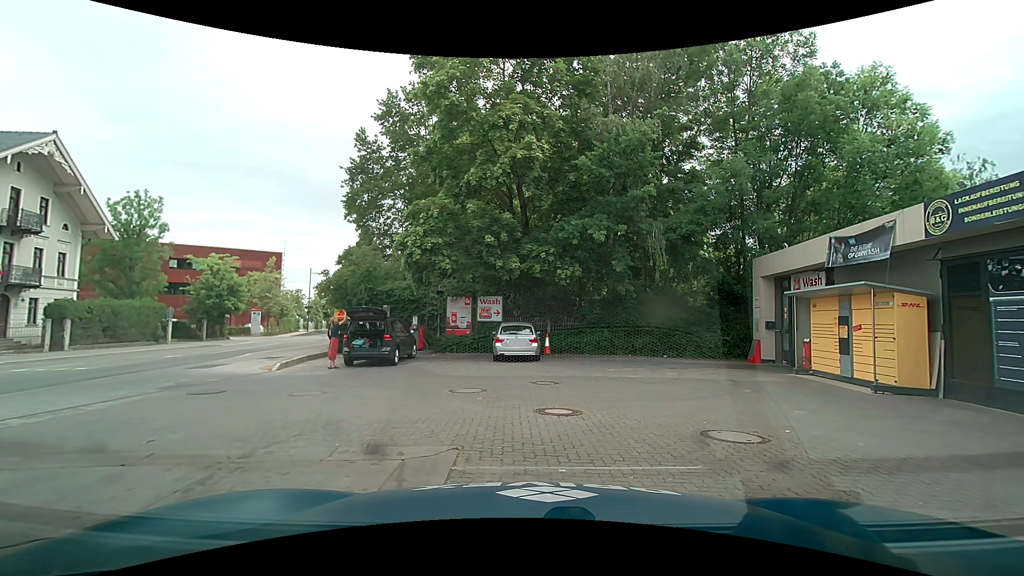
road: secondary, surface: asphalt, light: Day
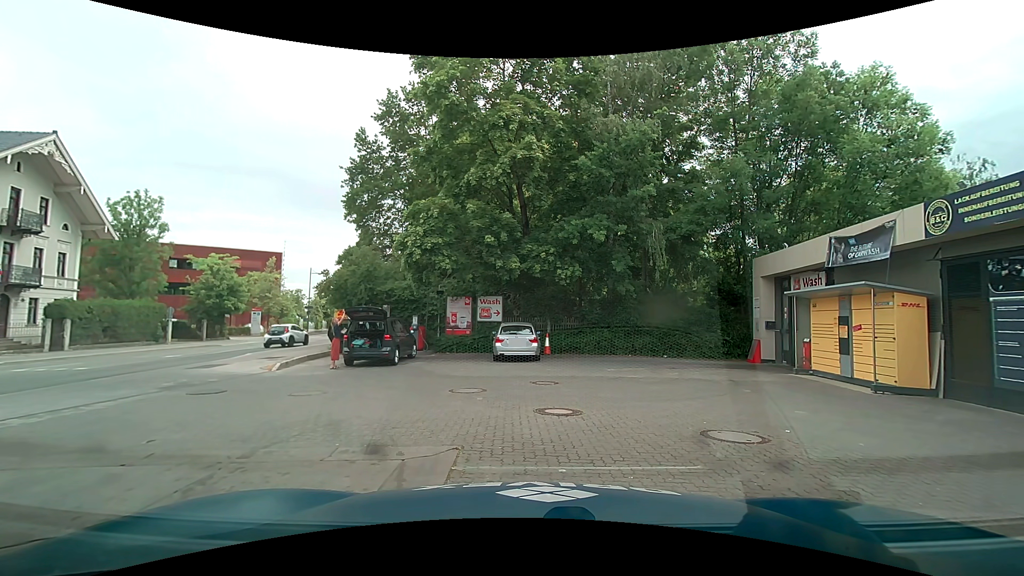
(0.0, 0.0) m; 0°
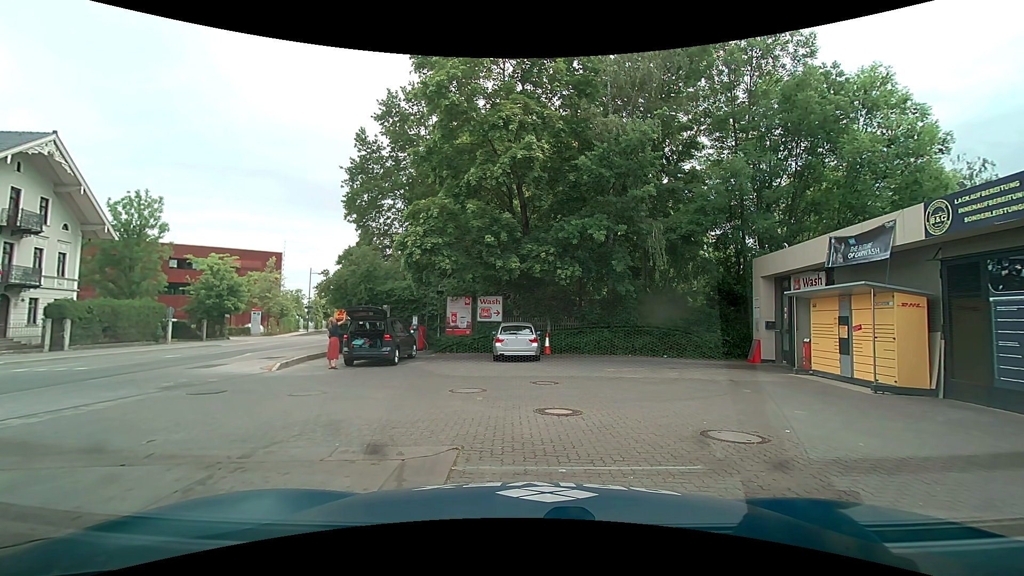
(0.0, 0.0) m; 0°
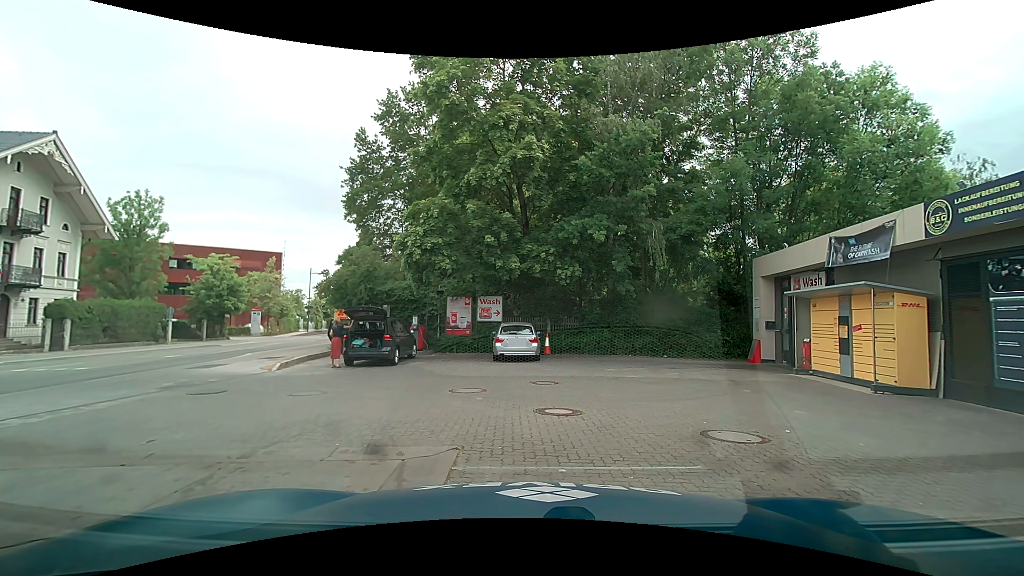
(0.0, 0.0) m; 0°
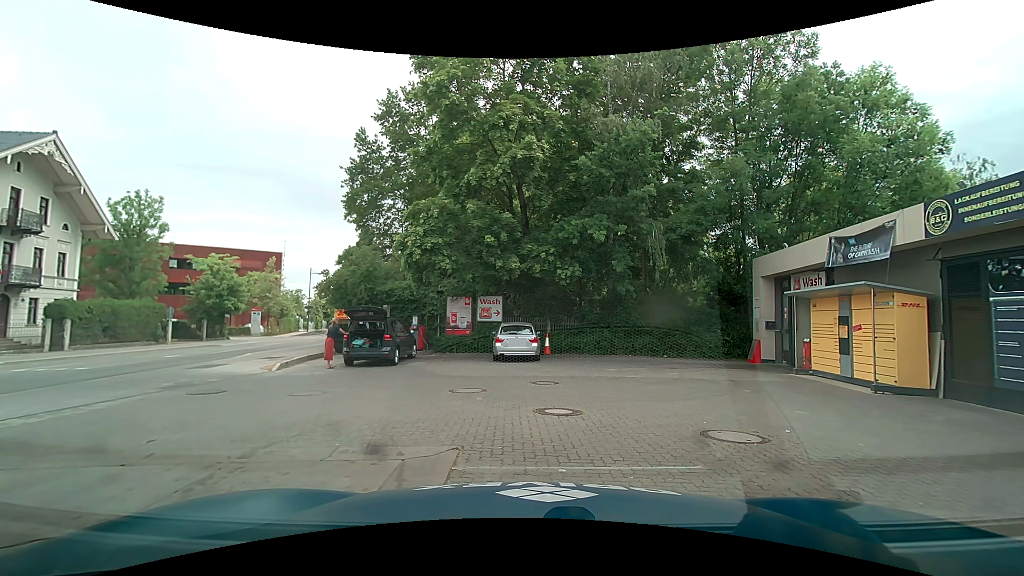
(0.0, 0.0) m; 0°
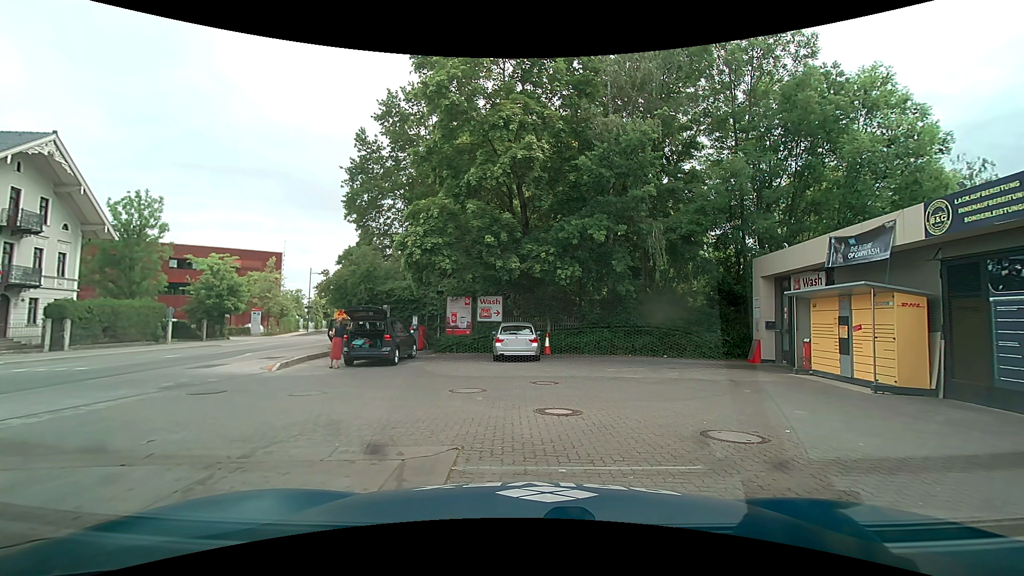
(0.0, 0.0) m; 0°
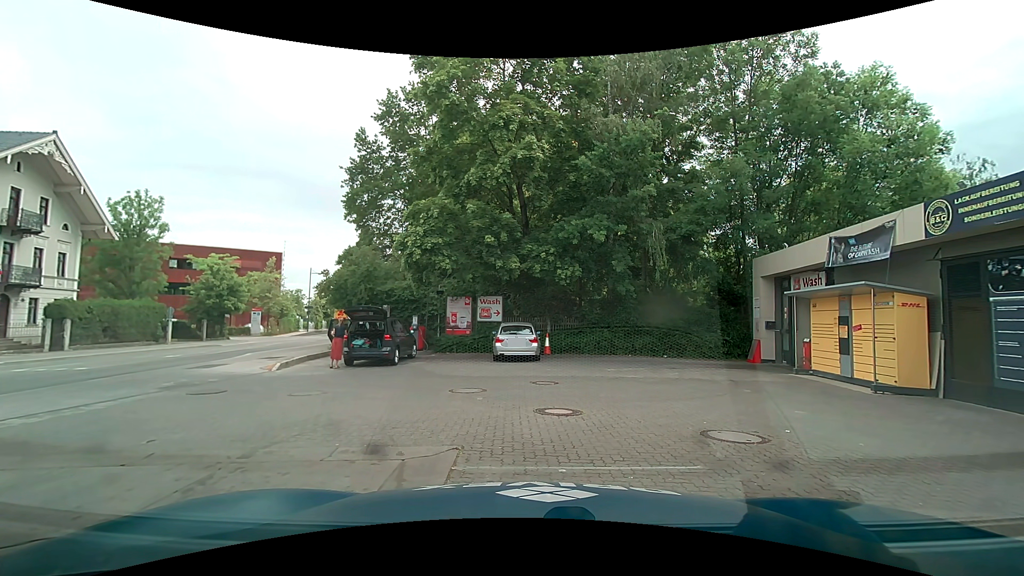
(0.0, 0.0) m; 0°
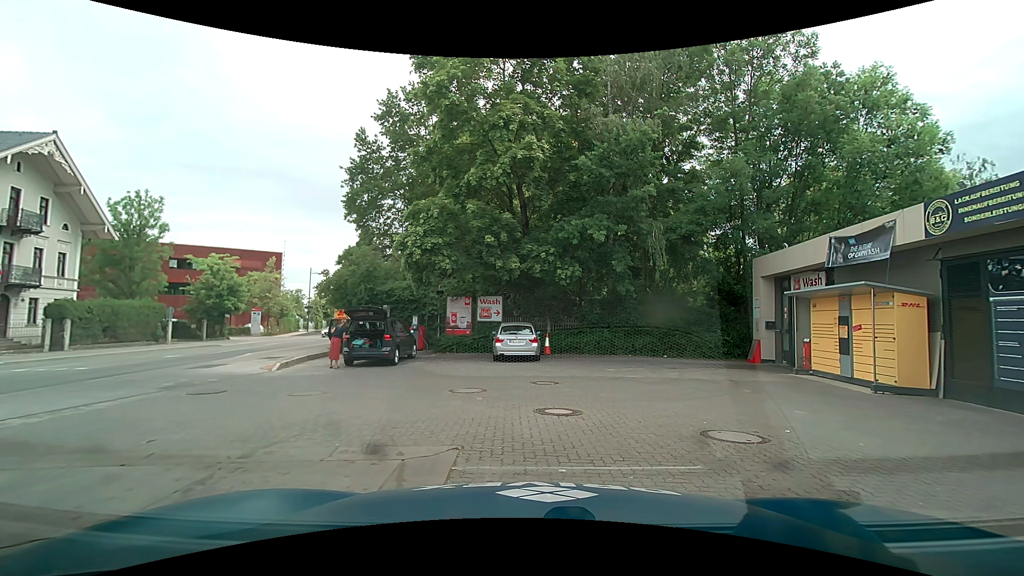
(0.0, 0.0) m; 0°
